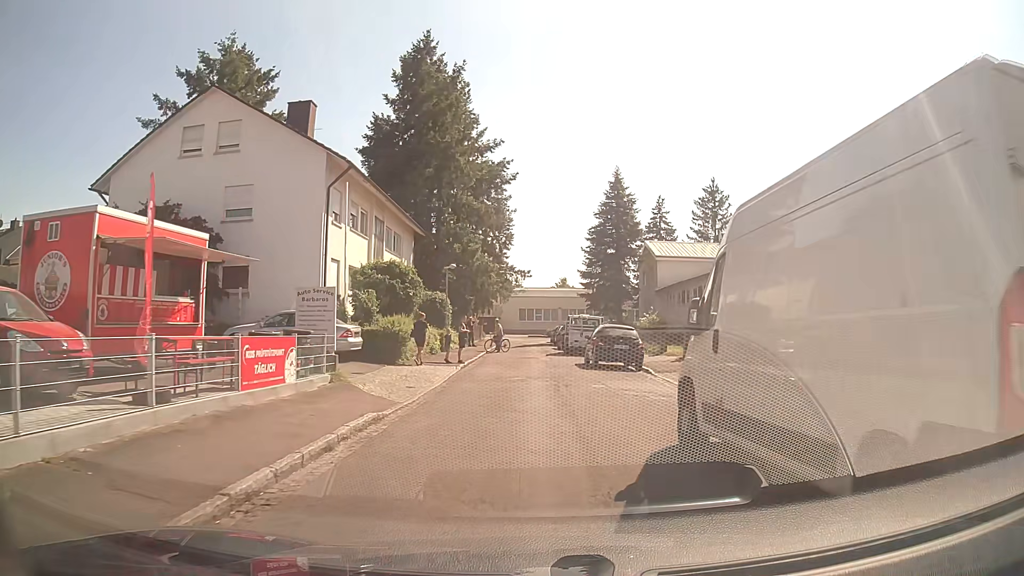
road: residential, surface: asphalt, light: Day
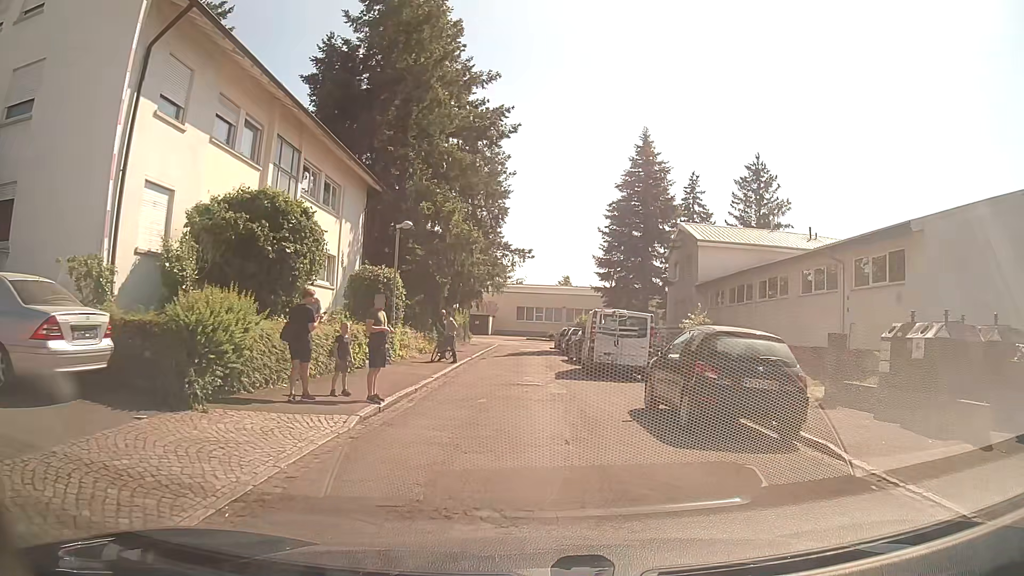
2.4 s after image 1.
(+0.1, +13.1) m; +1°
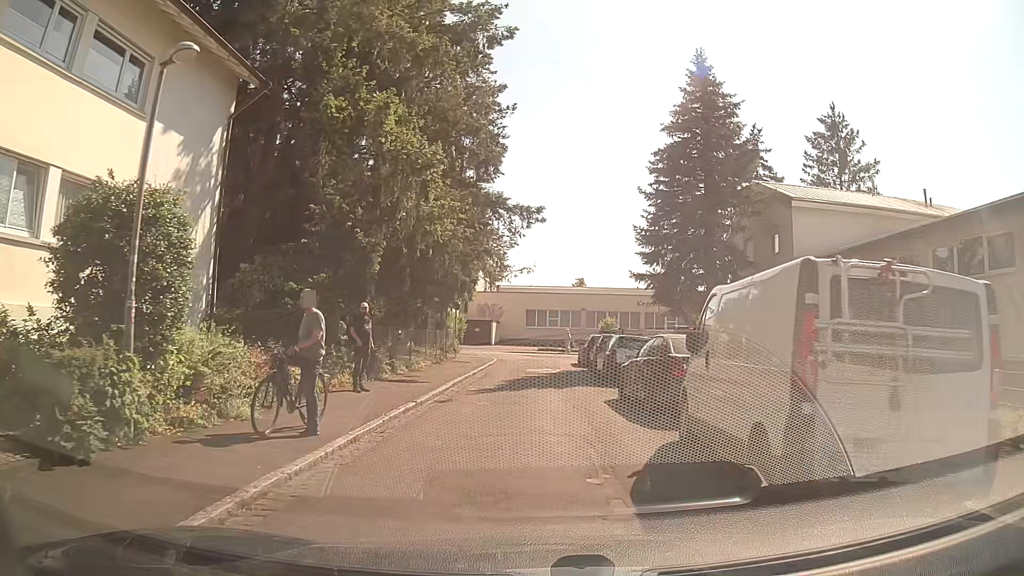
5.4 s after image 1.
(-0.2, +14.8) m; -1°
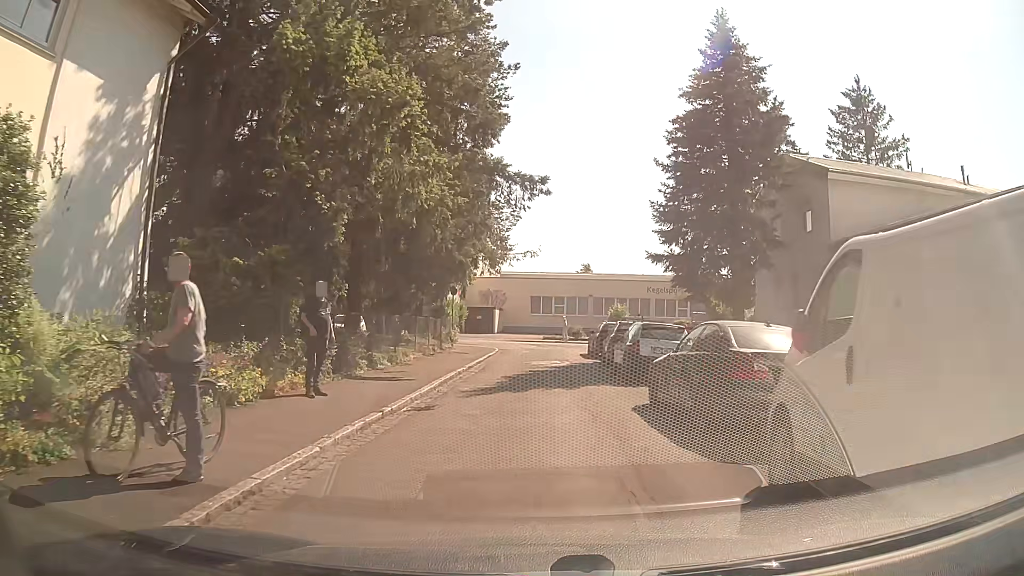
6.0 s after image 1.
(0.0, +3.3) m; 0°
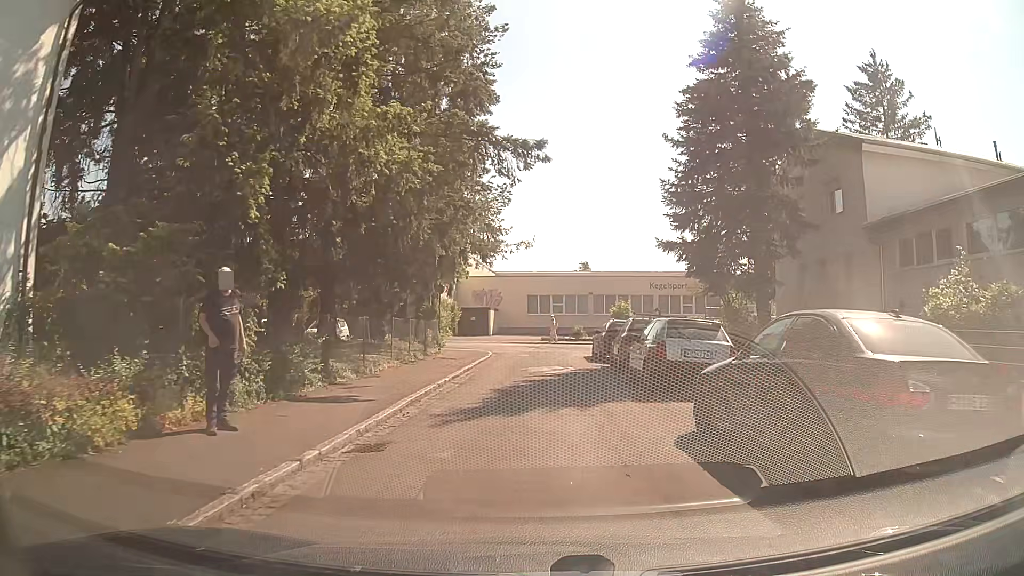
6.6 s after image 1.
(0.0, +3.4) m; 0°
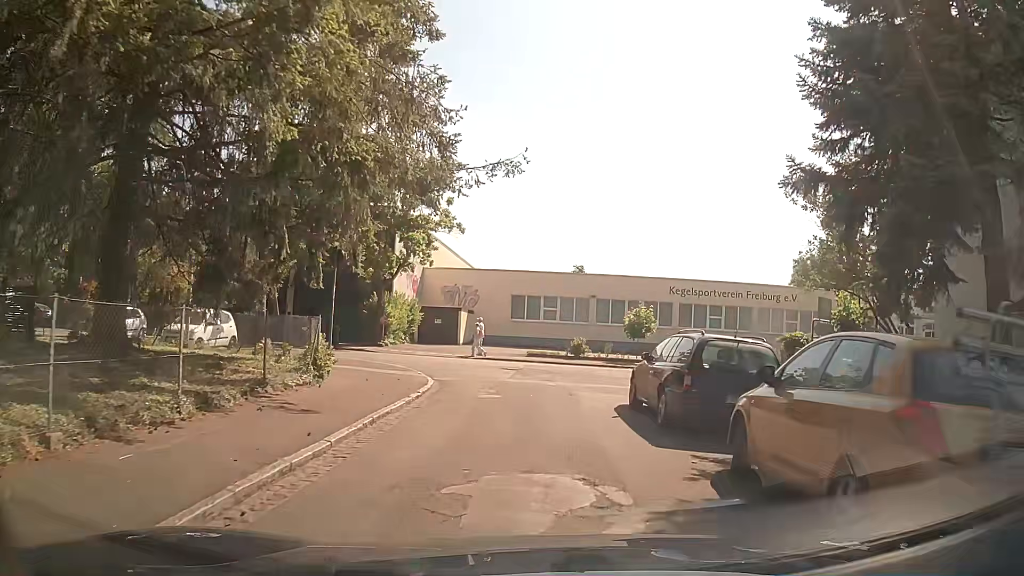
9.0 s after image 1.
(0.0, +13.9) m; +3°
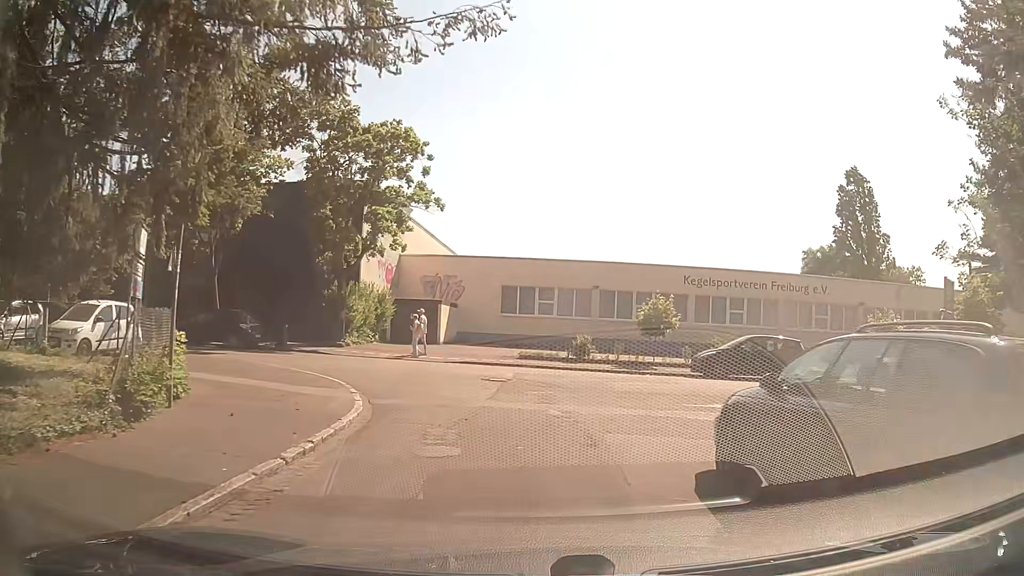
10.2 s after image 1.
(-0.2, +6.6) m; -1°
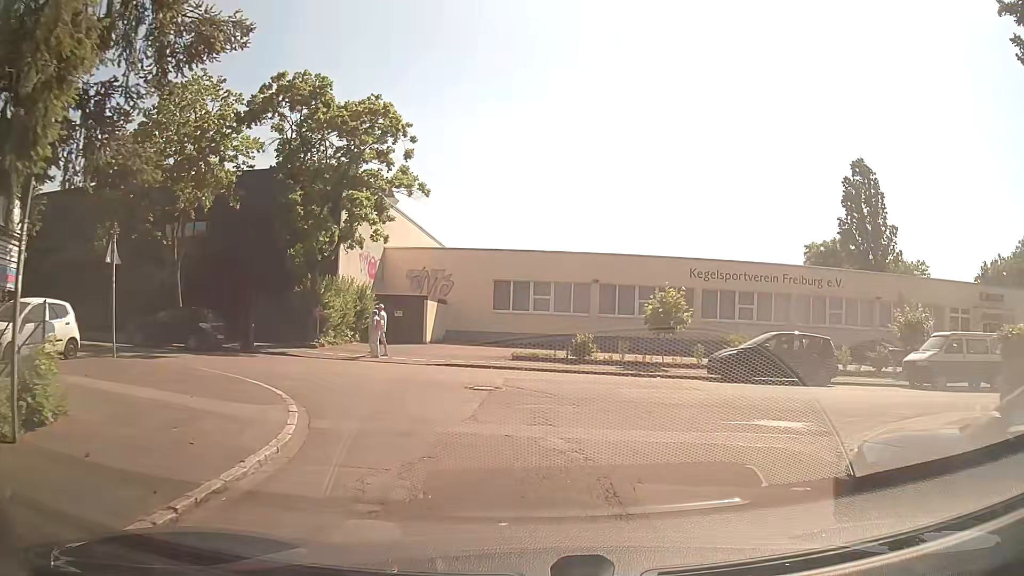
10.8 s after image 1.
(-0.1, +3.0) m; -2°
